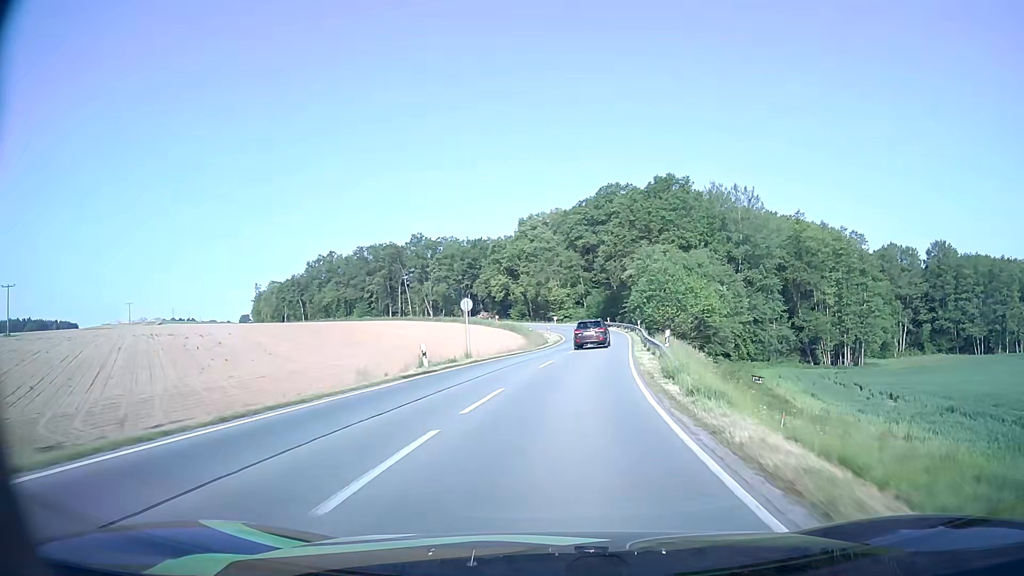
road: secondary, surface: asphalt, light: Day
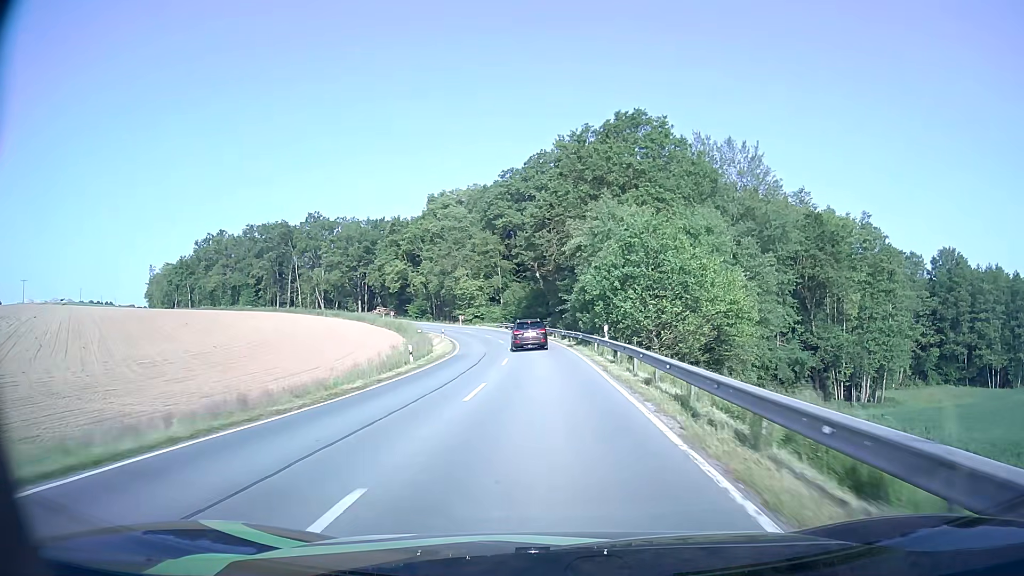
(+2.2, +32.0) m; +7°
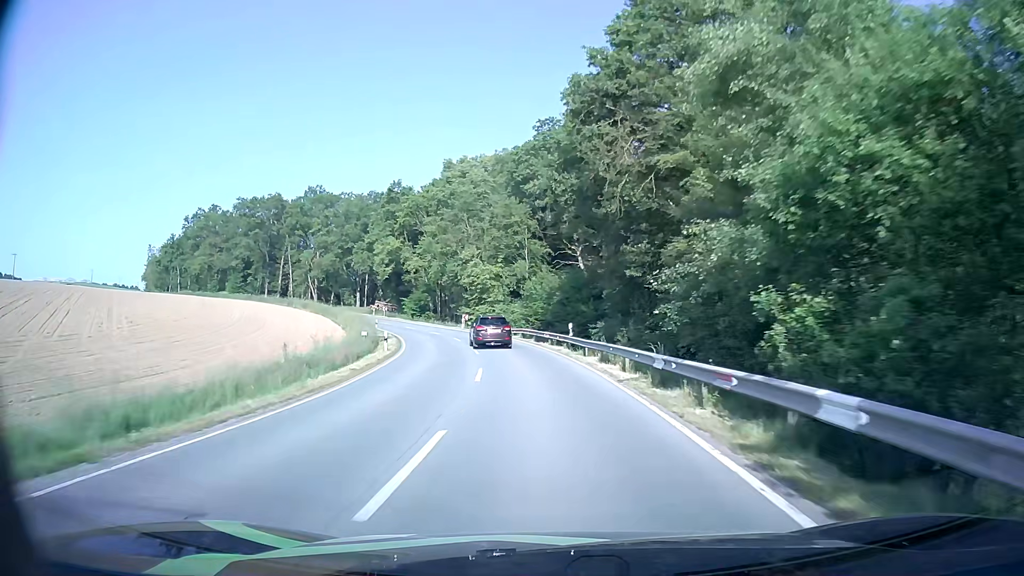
(-0.3, +32.0) m; -3°
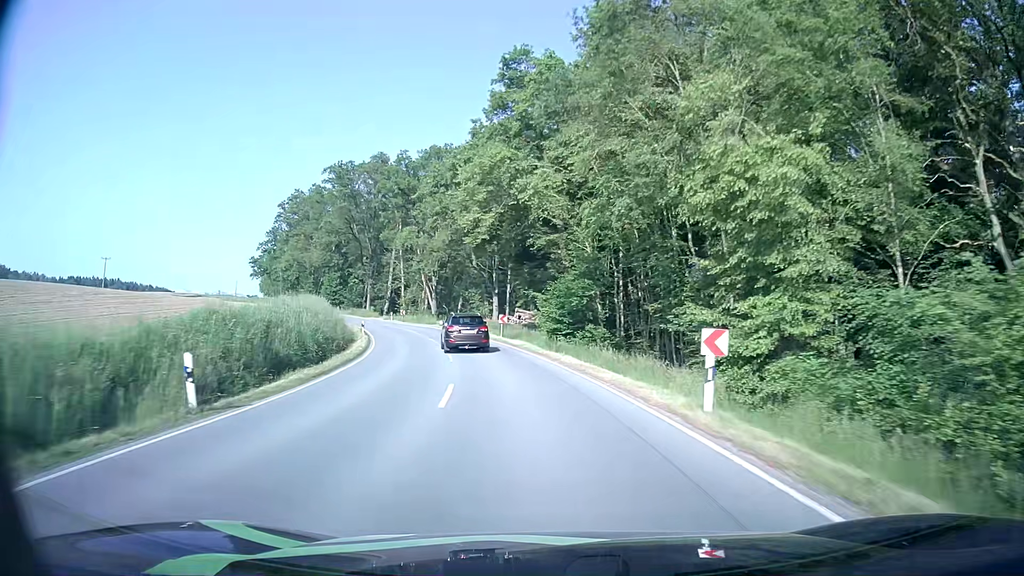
(-6.9, +52.2) m; -17°
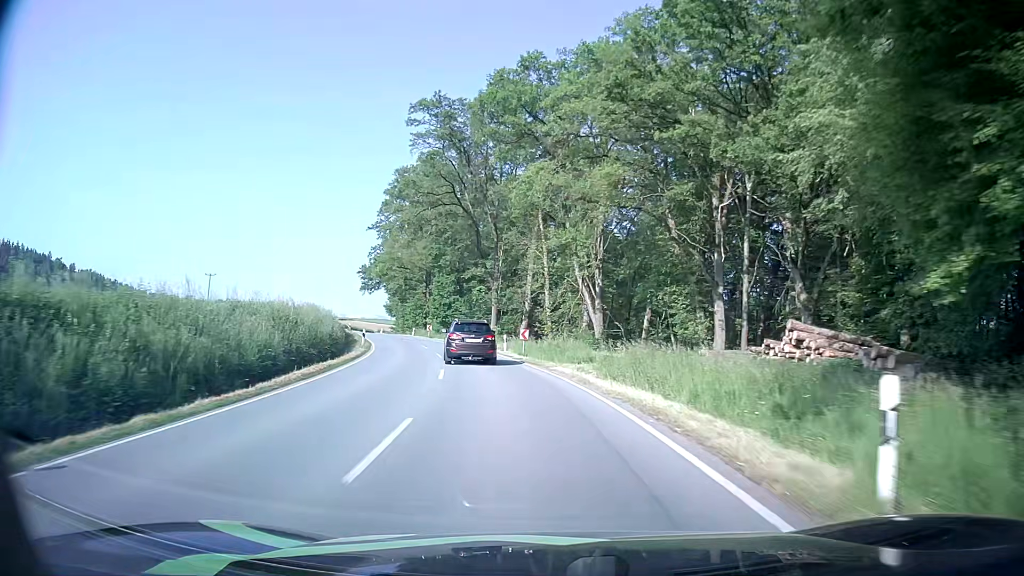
(-5.2, +40.6) m; -16°
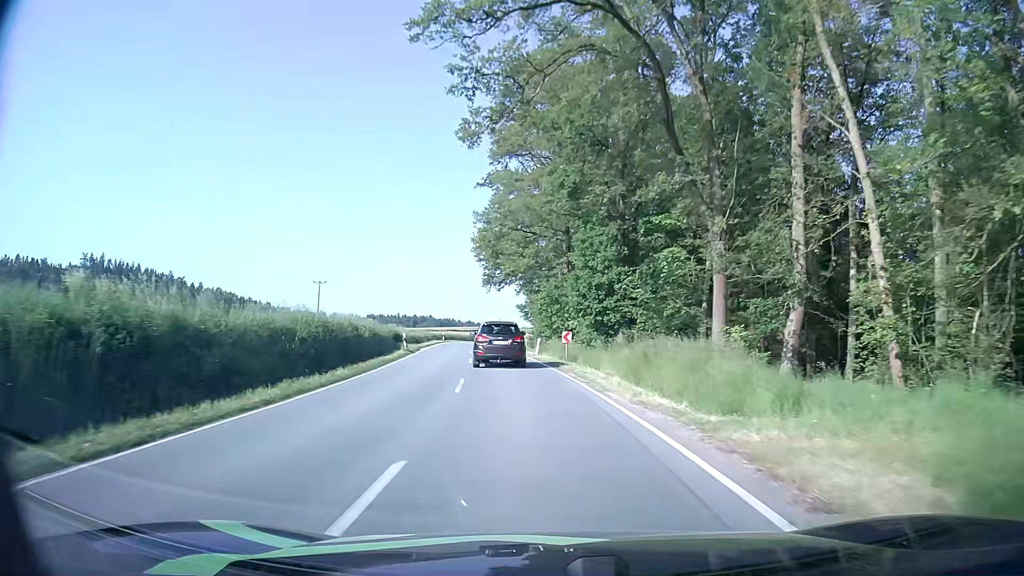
(-4.8, +37.7) m; -14°
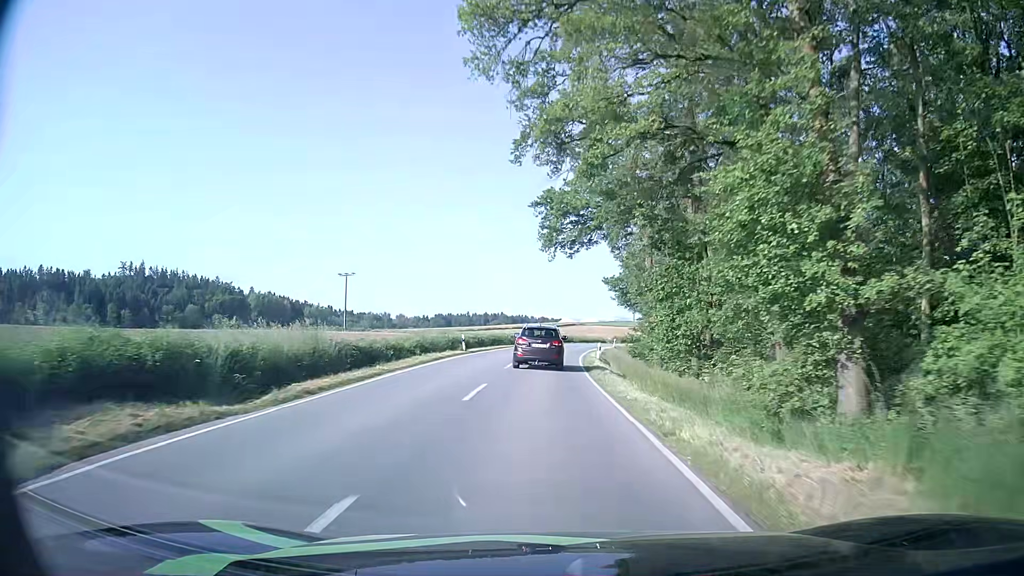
(-2.6, +36.5) m; -6°
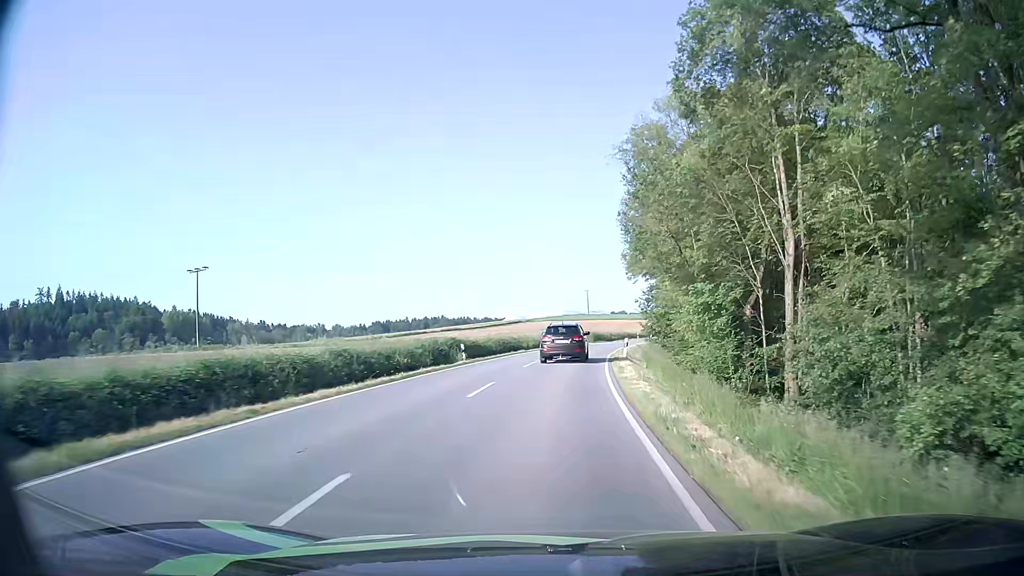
(+0.9, +45.5) m; +4°
(0, +10) (+1, +20) (+1, +30) (+2, +40) (+4, +50) (+5, +60) (+7, +69) (+10, +79) (+13, +89) (+16, +98) m
